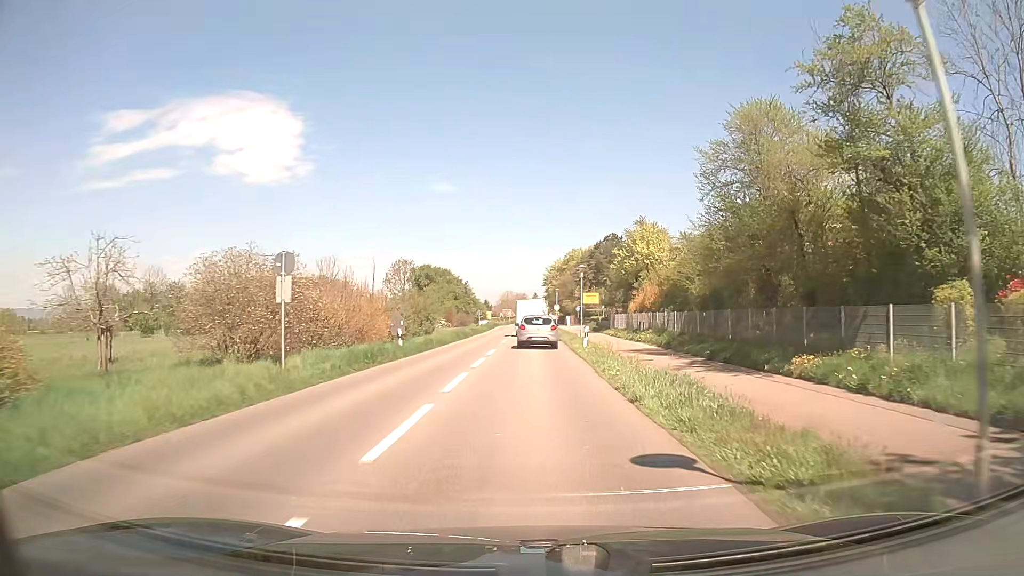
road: secondary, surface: asphalt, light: Day
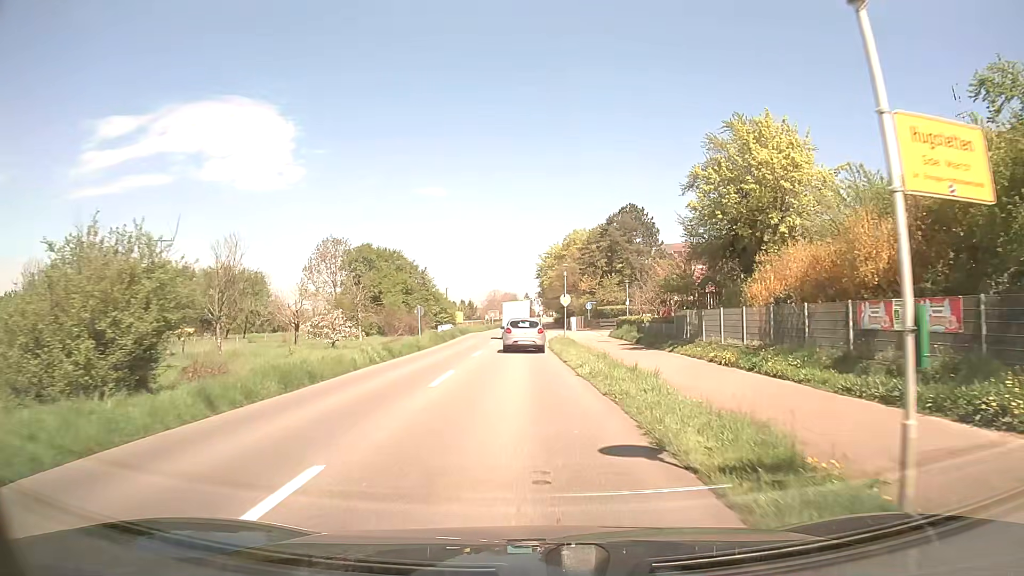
(+0.2, +34.4) m; 0°
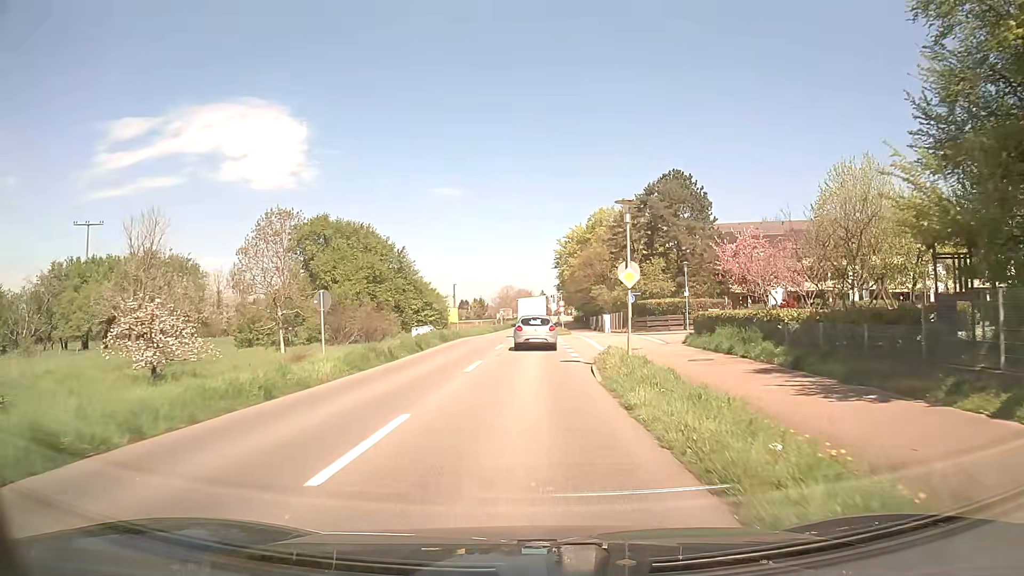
(-0.2, +20.6) m; -1°
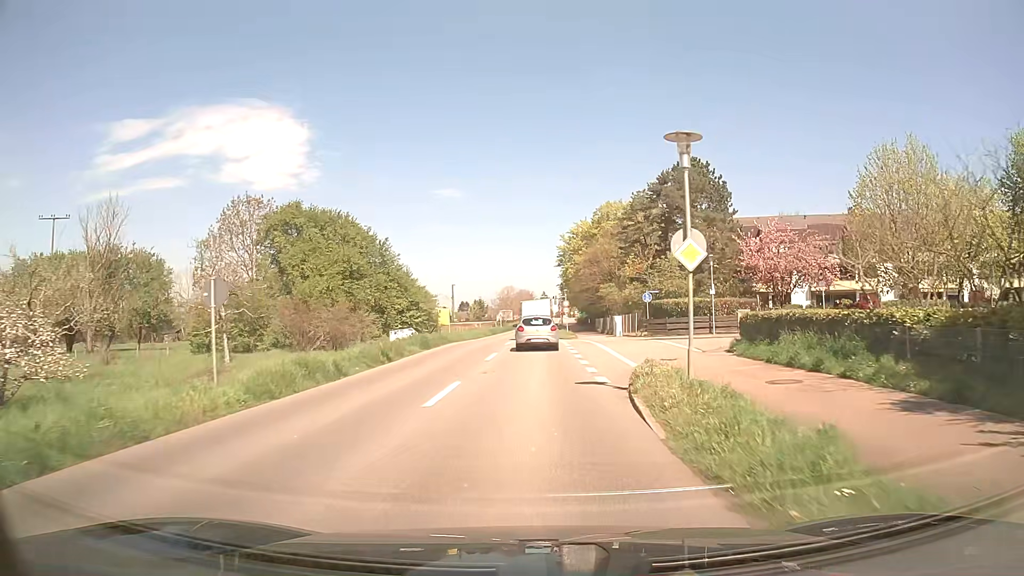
(0.0, +6.9) m; 0°
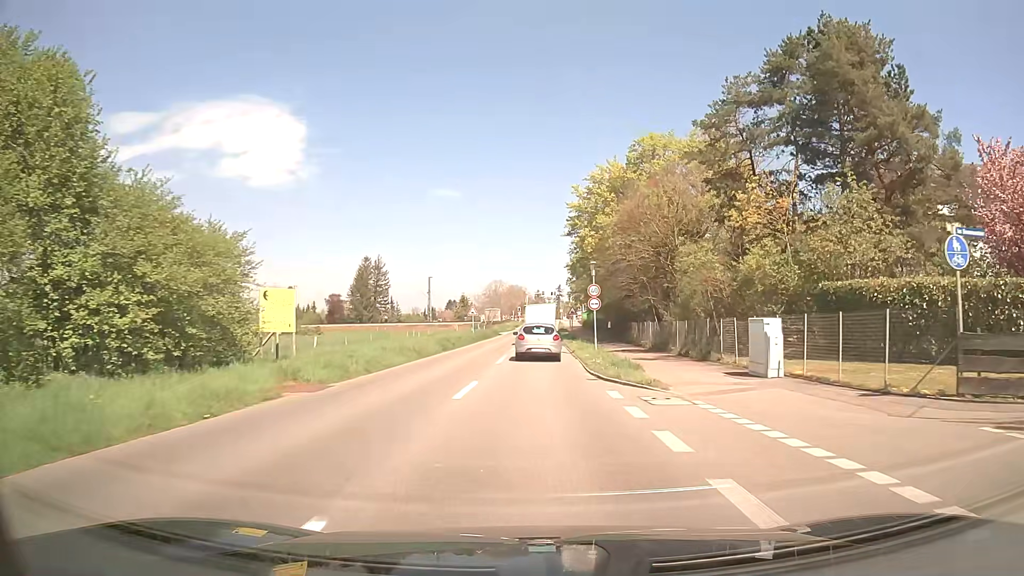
(+0.1, +34.1) m; +1°
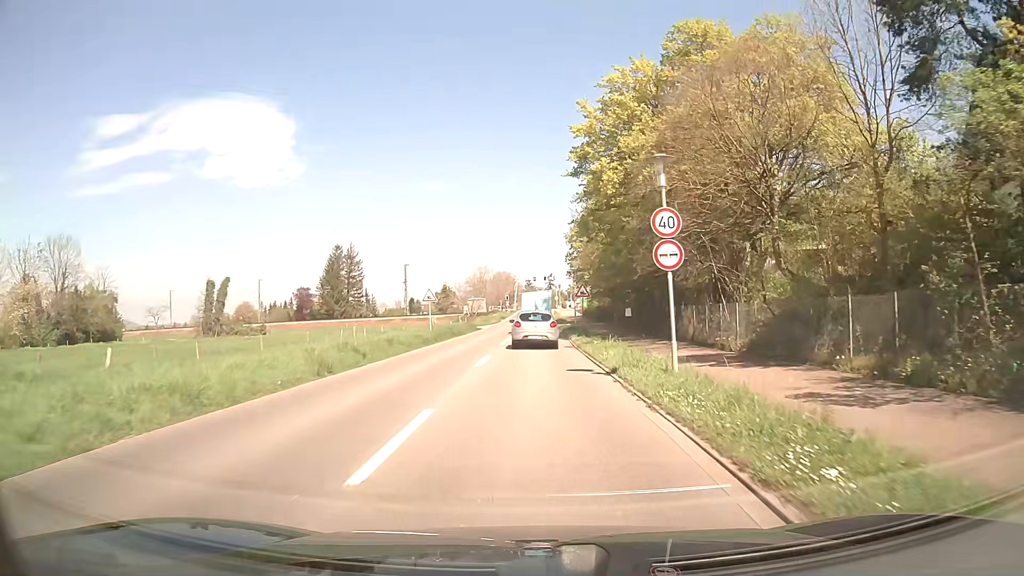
(+0.2, +19.1) m; +1°
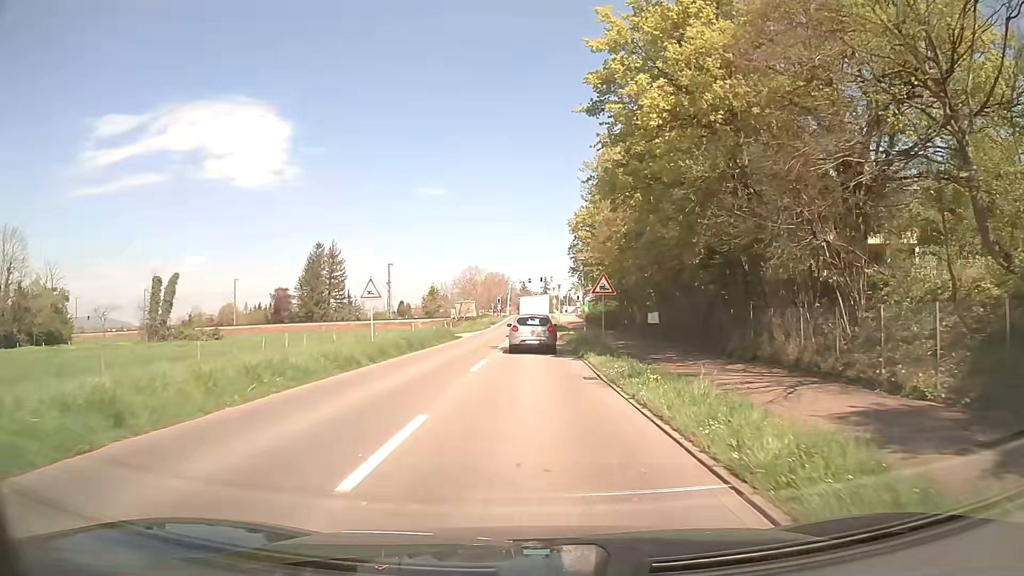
(+0.1, +12.2) m; 0°
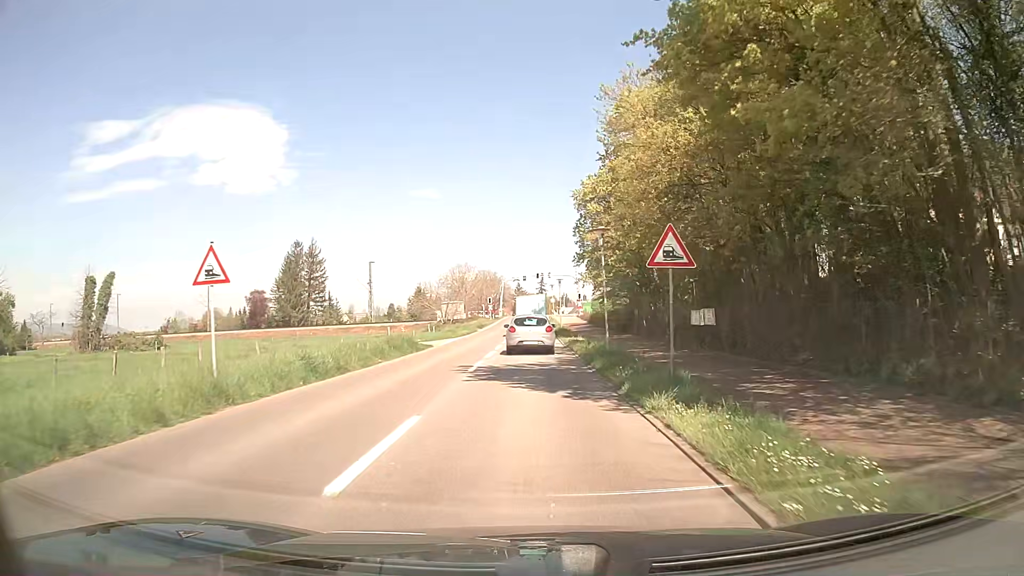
(+0.1, +12.0) m; +1°
(0, +10) (0, +20) (0, +30) (0, +40) (0, +50) (0, +60) (0, +70) (0, +80) (+1, +90) (+1, +100) m
